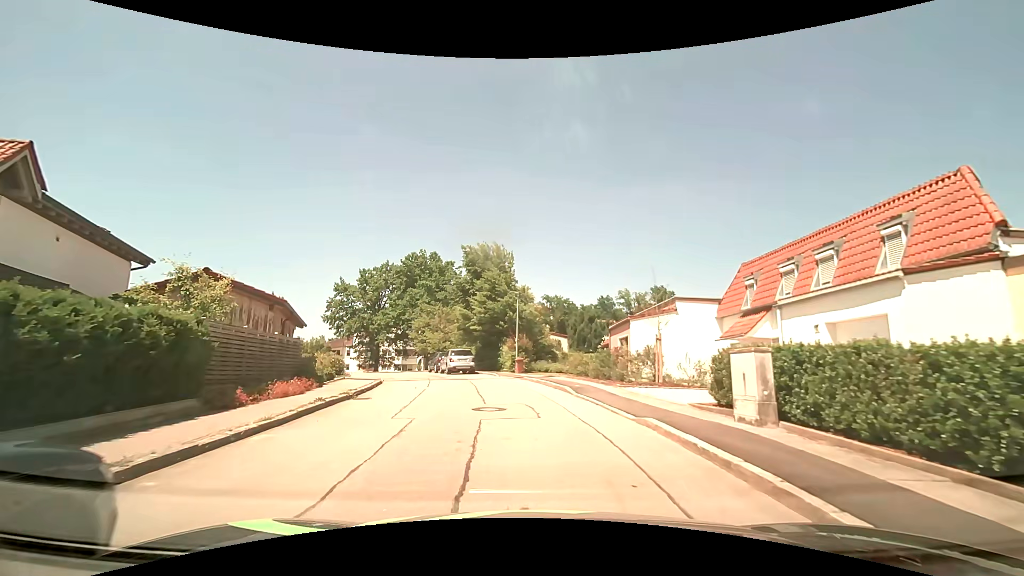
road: residential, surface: asphalt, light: Day
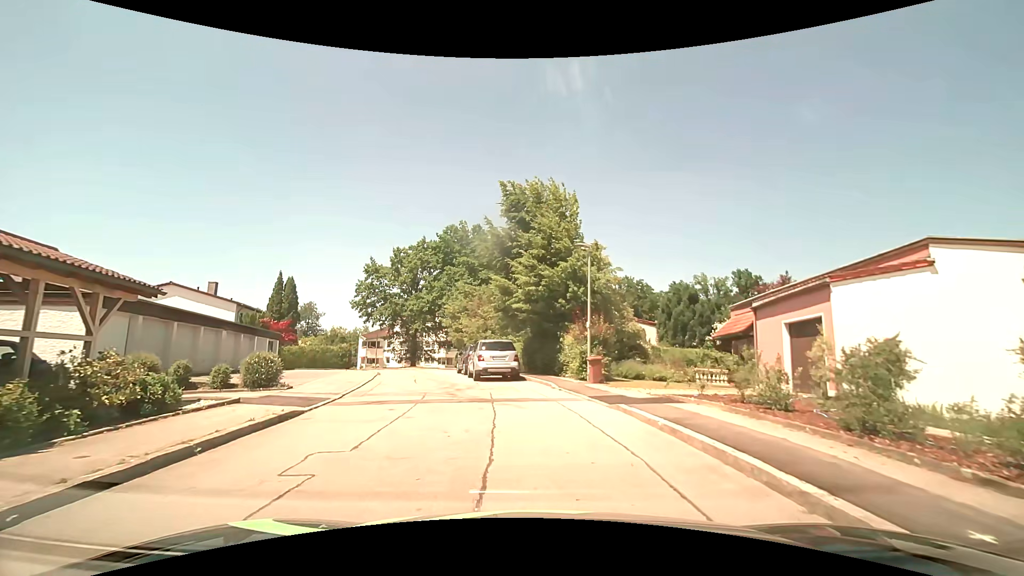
(-0.6, +13.1) m; -6°
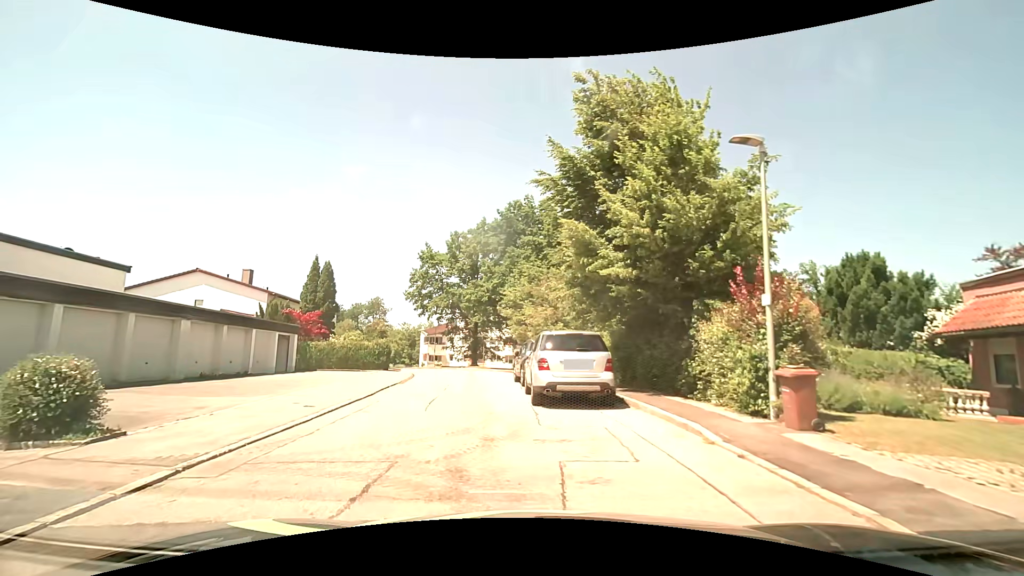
(-0.4, +9.2) m; -7°
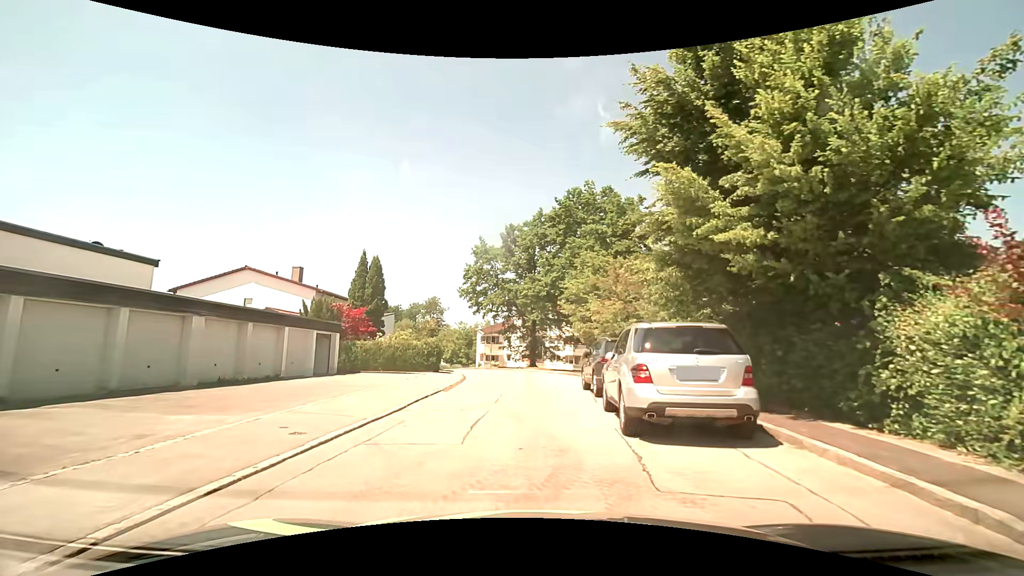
(-0.3, +3.8) m; -8°
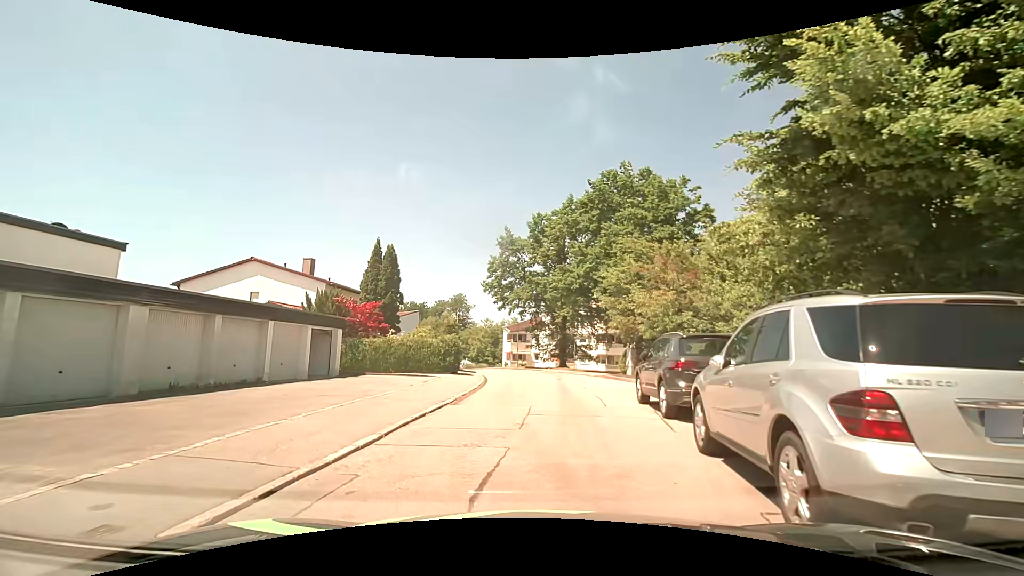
(-0.1, +4.1) m; -4°
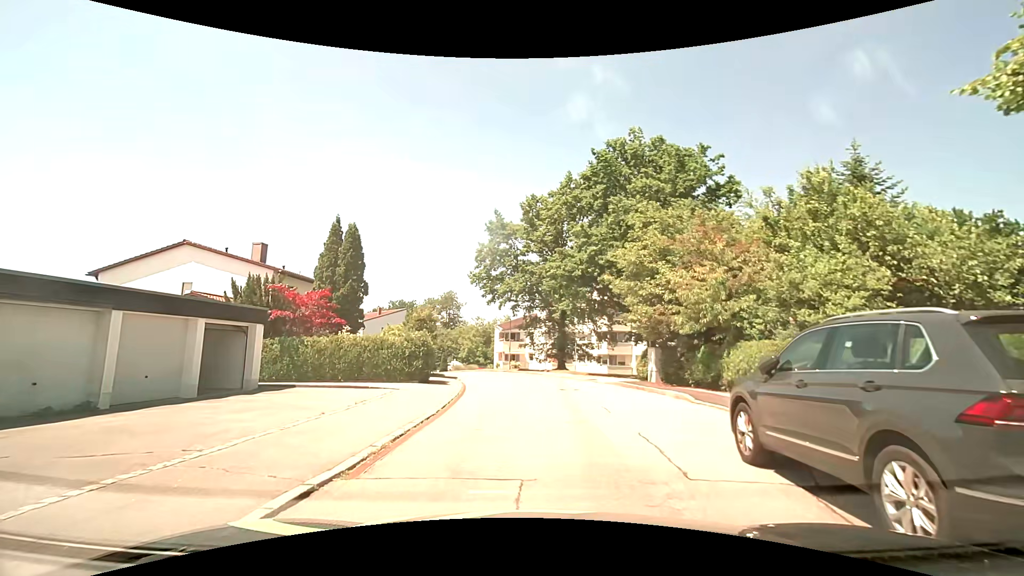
(+0.1, +6.4) m; 0°
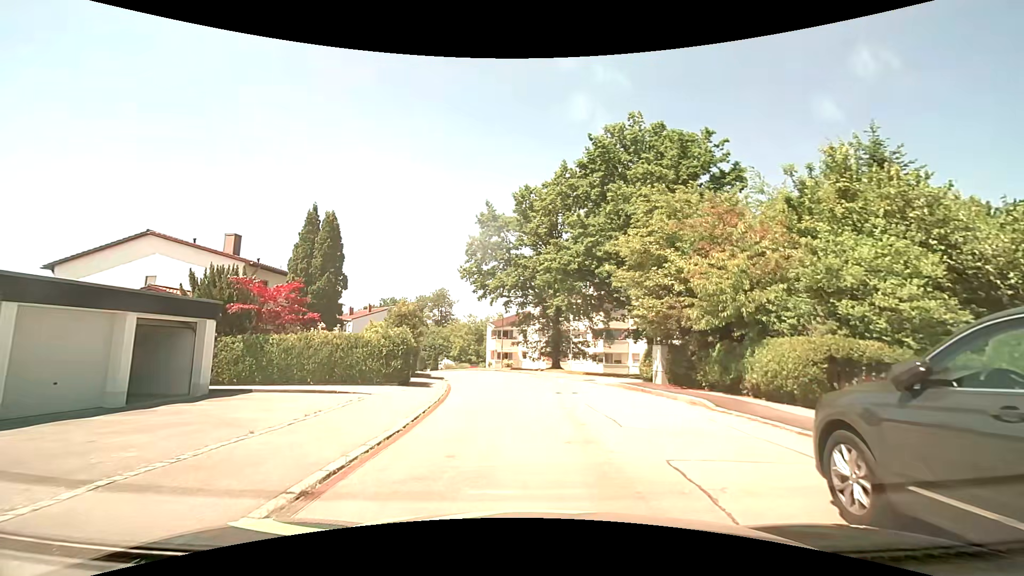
(0.0, +2.2) m; +1°
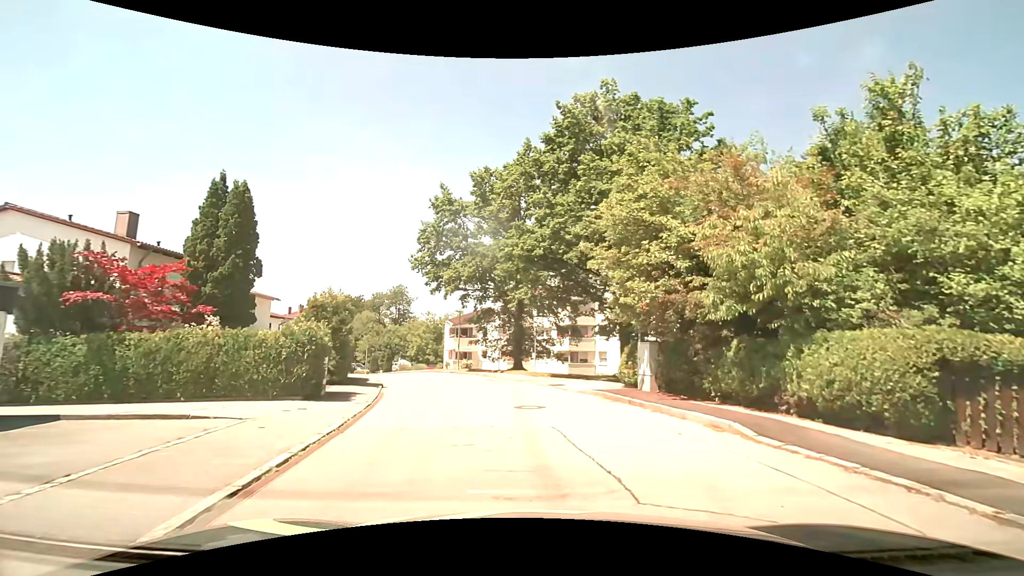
(+0.2, +4.4) m; +4°
(+1, +10) (-1, +20) (-3, +30) (-7, +39) (-11, +48) (-17, +56) (-23, +64) (-30, +71) (-37, +78) (-45, +85) m
